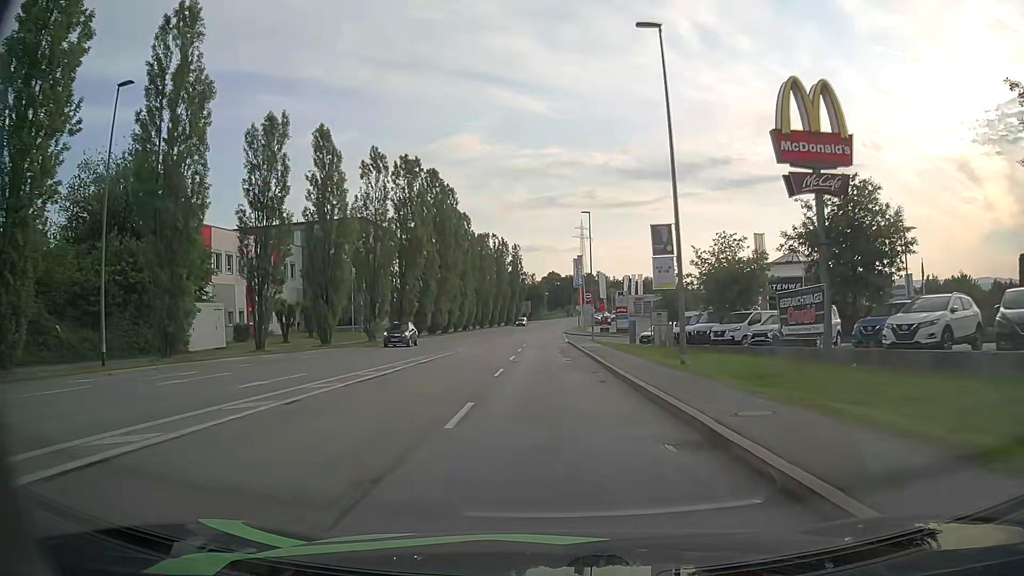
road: tertiary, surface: asphalt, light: Day
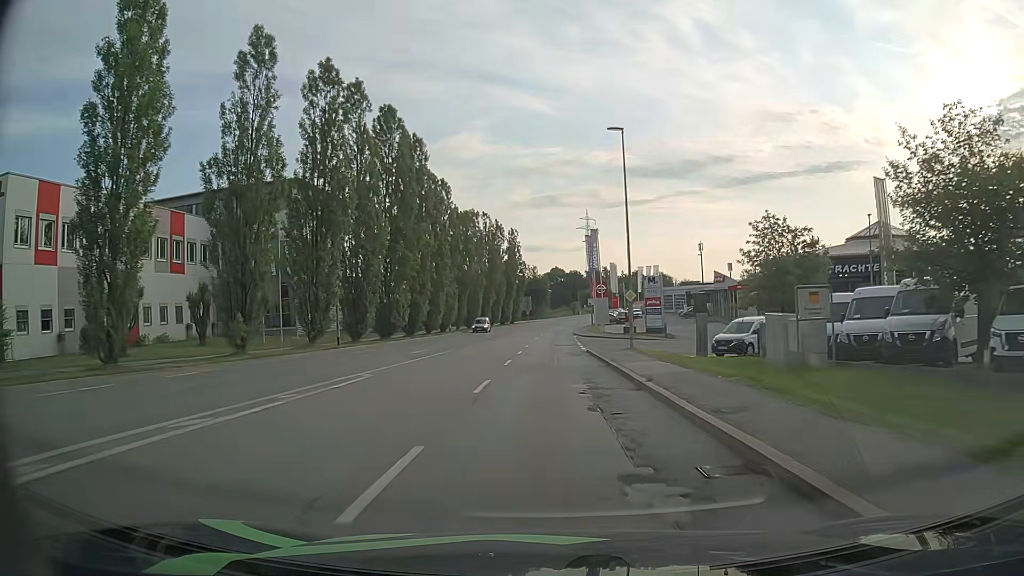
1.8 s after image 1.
(-0.3, +23.2) m; -1°
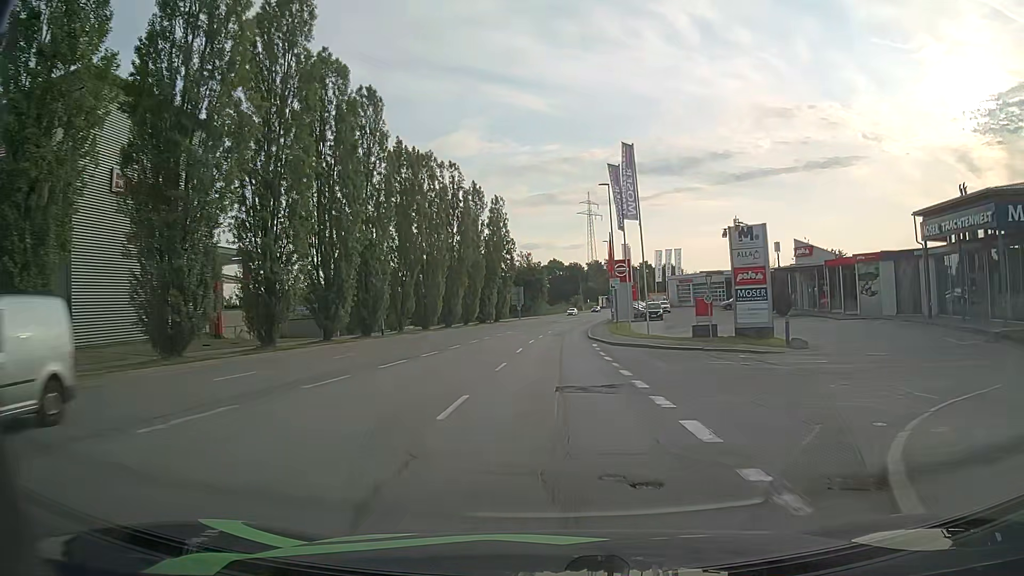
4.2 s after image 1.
(+0.2, +31.2) m; 0°
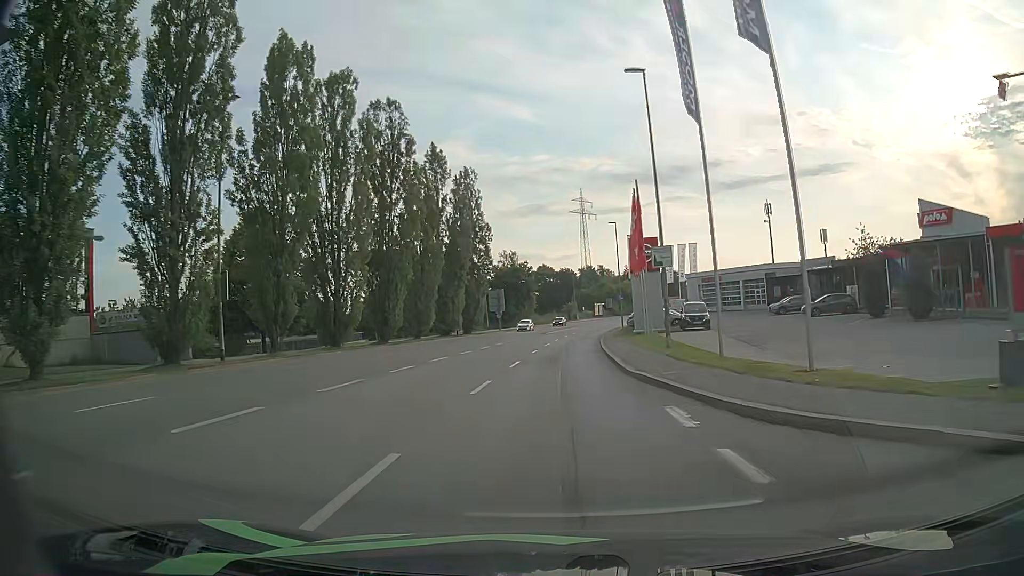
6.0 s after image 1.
(+0.4, +23.5) m; +1°
